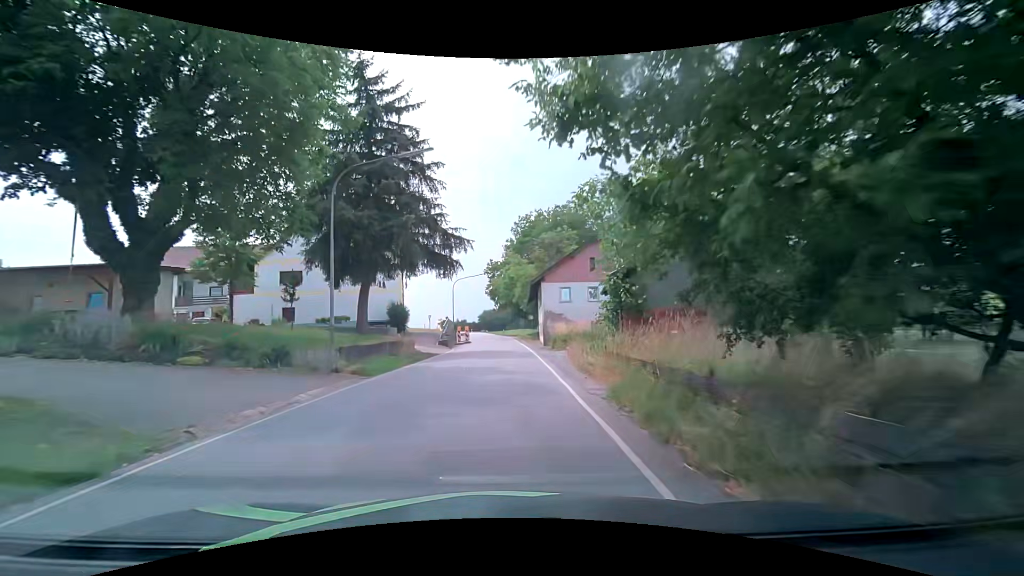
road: secondary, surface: asphalt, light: Day
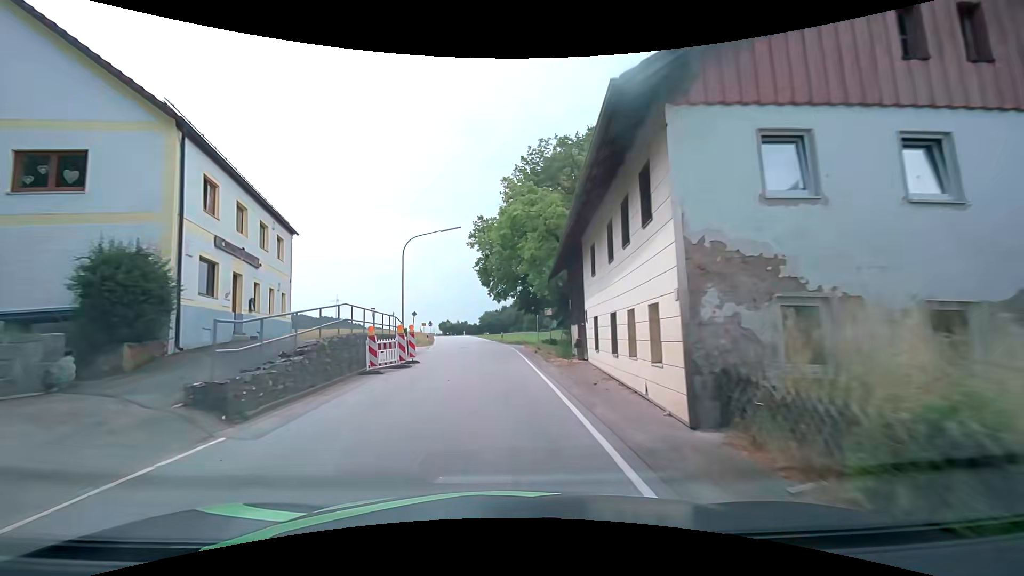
(+0.1, +29.3) m; -1°
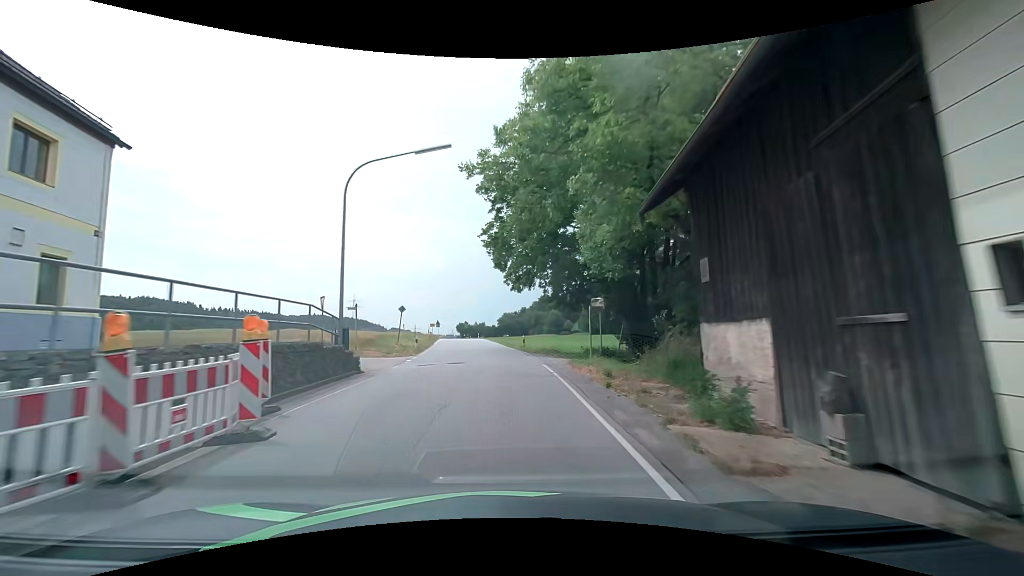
(-0.2, +14.8) m; -2°
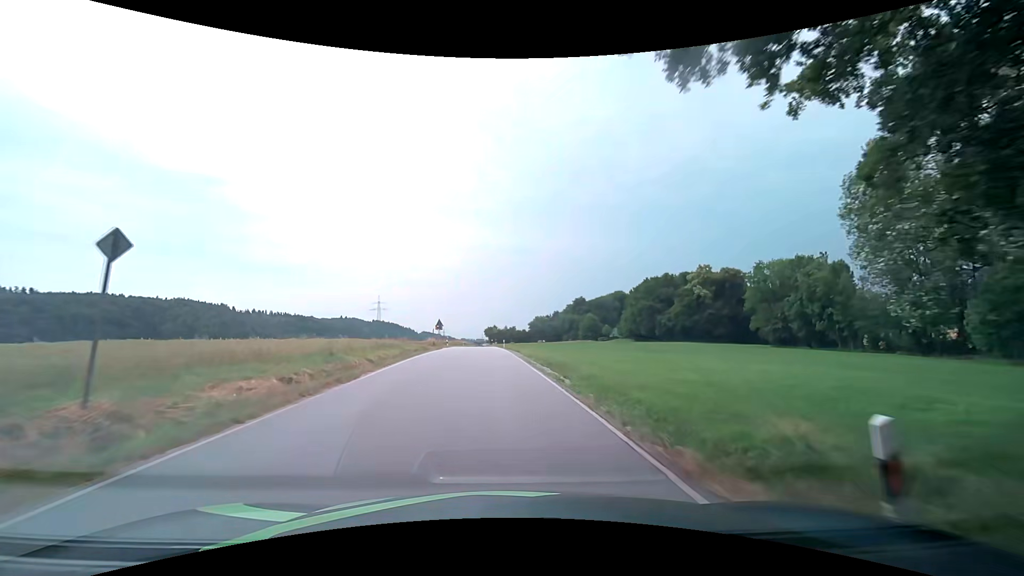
(-1.1, +30.1) m; -4°
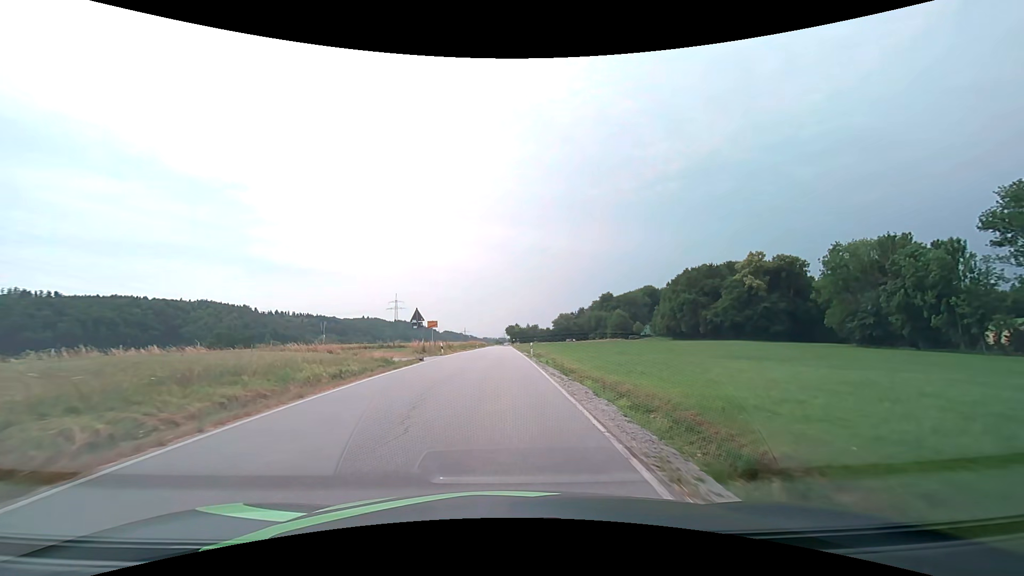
(-0.4, +23.1) m; -2°
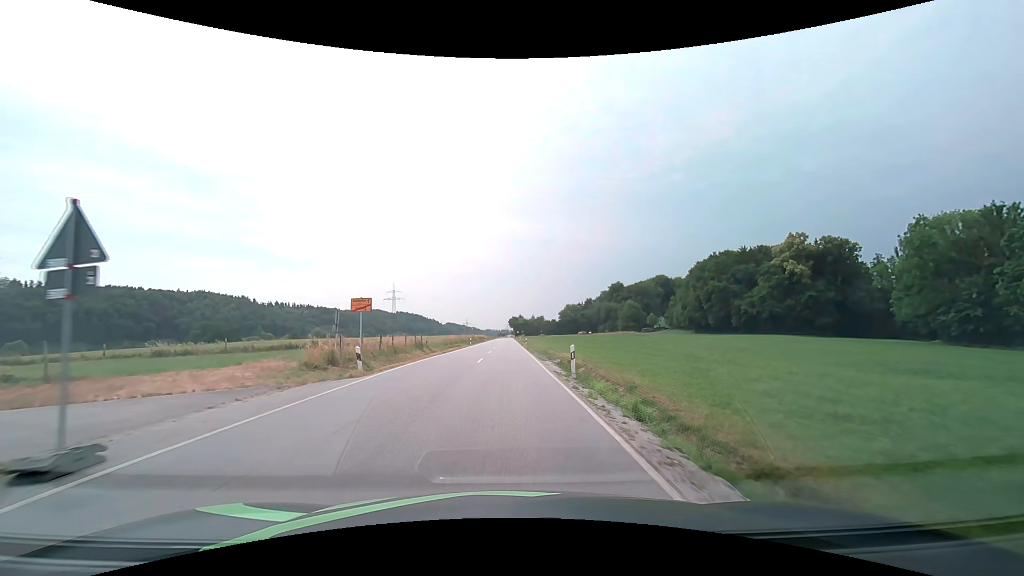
(-0.1, +23.1) m; 0°
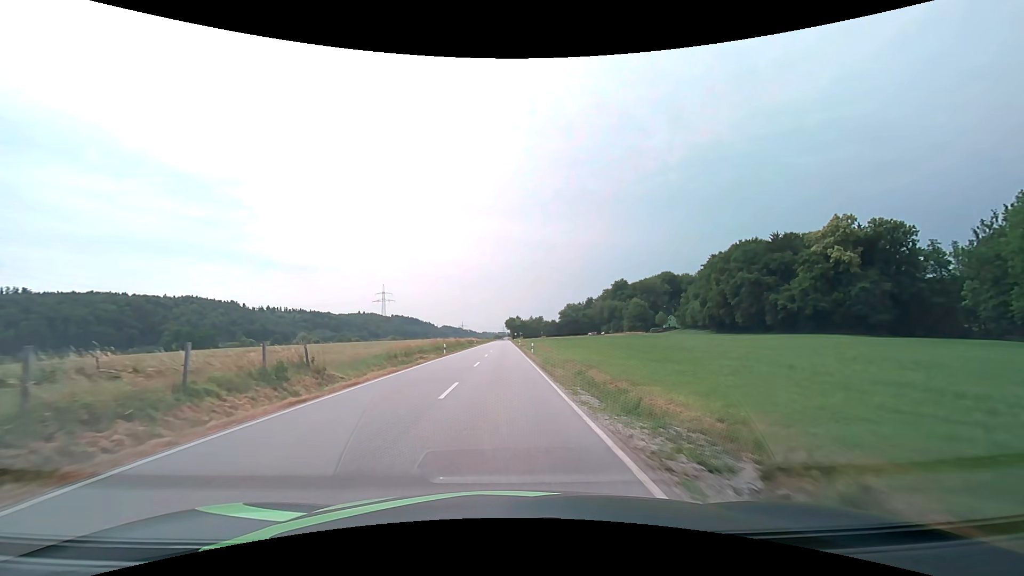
(+0.2, +23.9) m; +1°
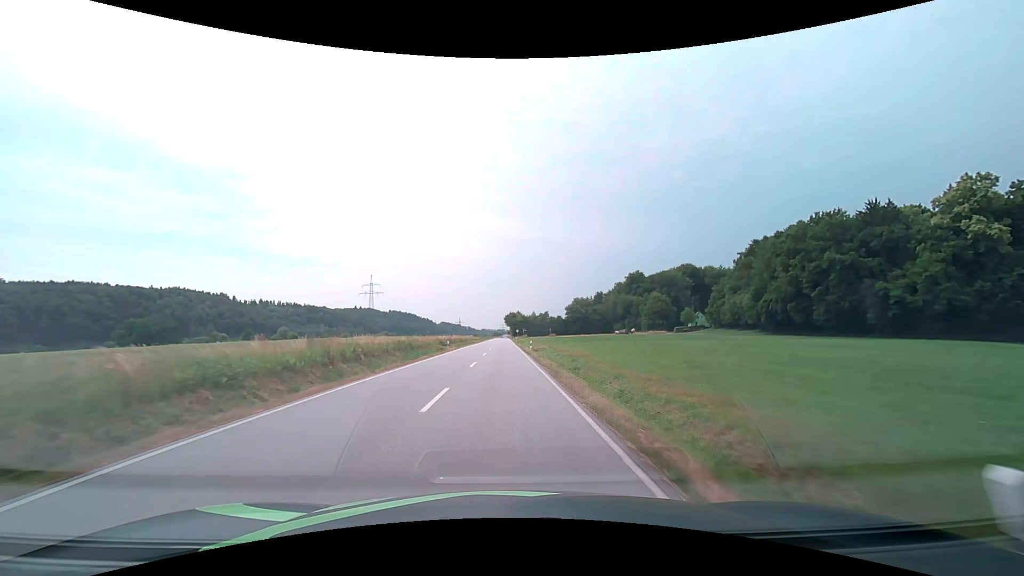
(-0.2, +38.8) m; 0°
(0, +10) (0, +20) (0, +30) (0, +40) (0, +50) (0, +60) (0, +70) (0, +80) (0, +90) (0, +100) m
